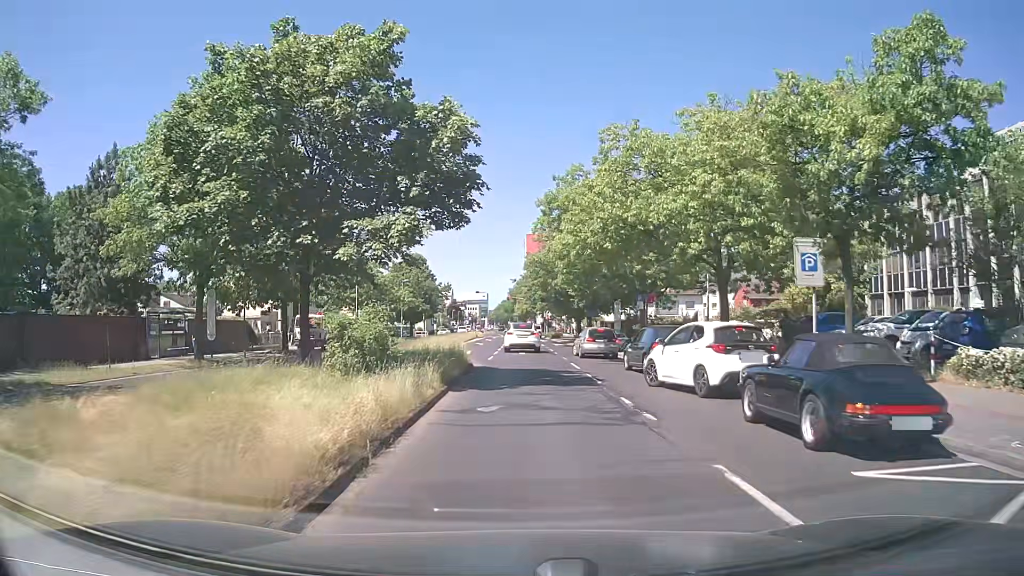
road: secondary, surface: asphalt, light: Day
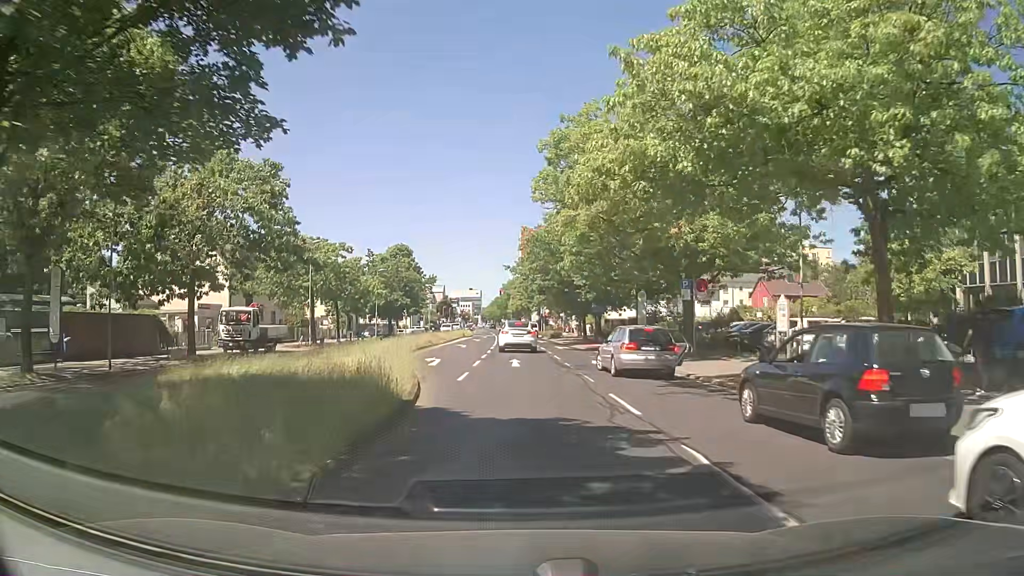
(0.0, +12.2) m; +1°
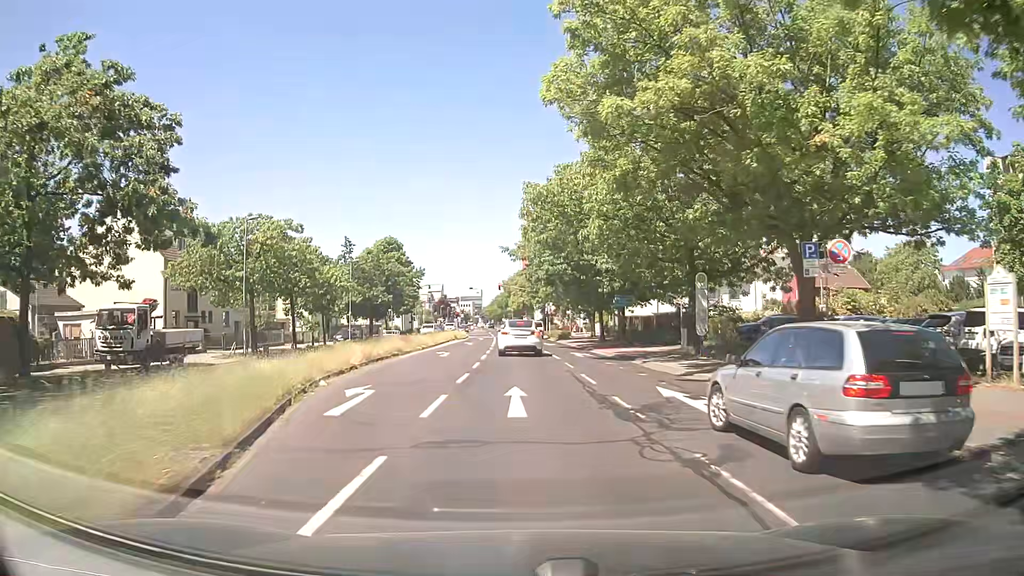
(-0.1, +12.3) m; 0°
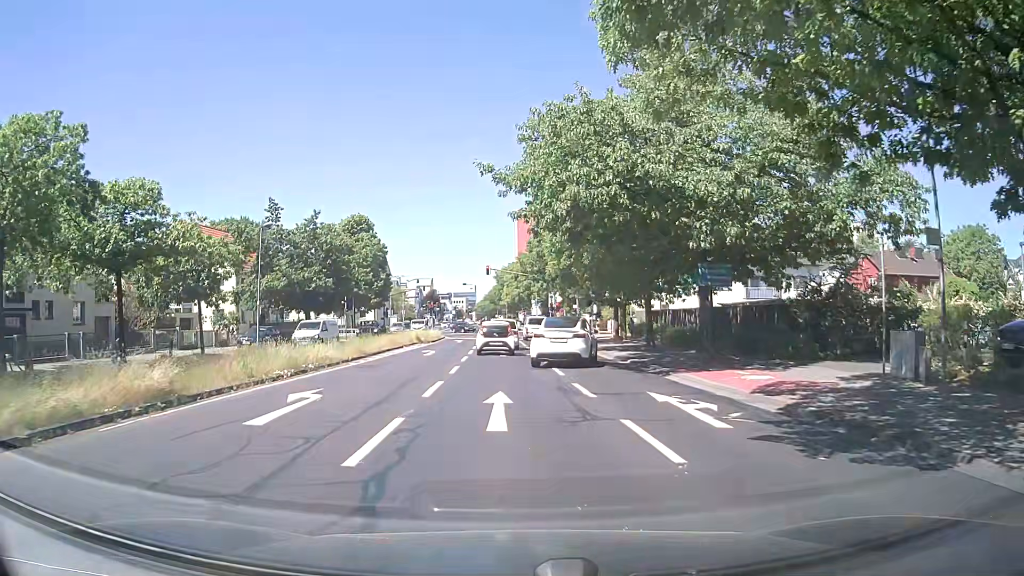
(+0.1, +21.1) m; +1°
(0, +10) (+1, +20) (+2, +30) (+1, +40) (+1, +50) (0, +60) (0, +70) (-1, +80) (-2, +90) (-3, +100) m
